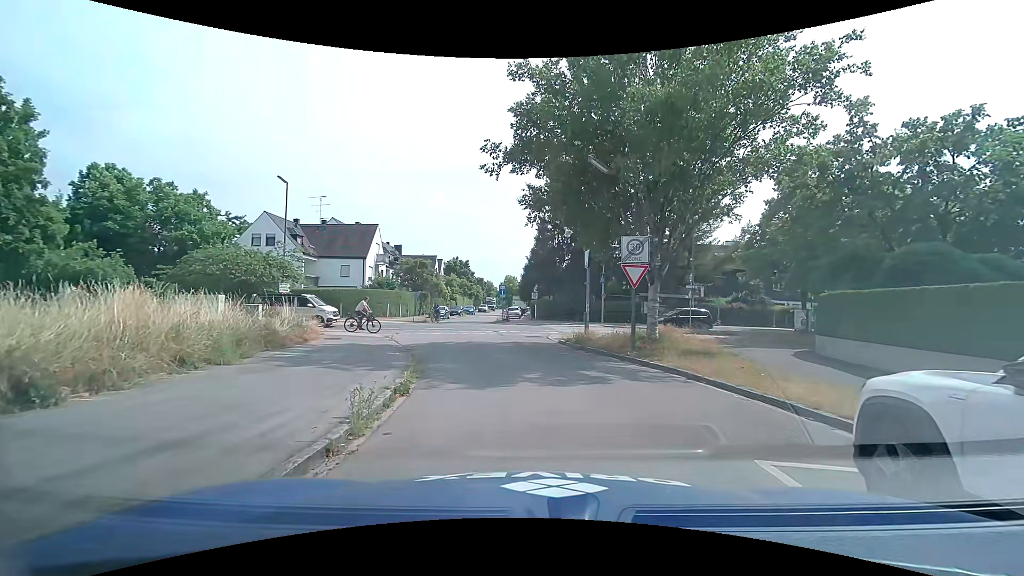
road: residential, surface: asphalt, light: Day
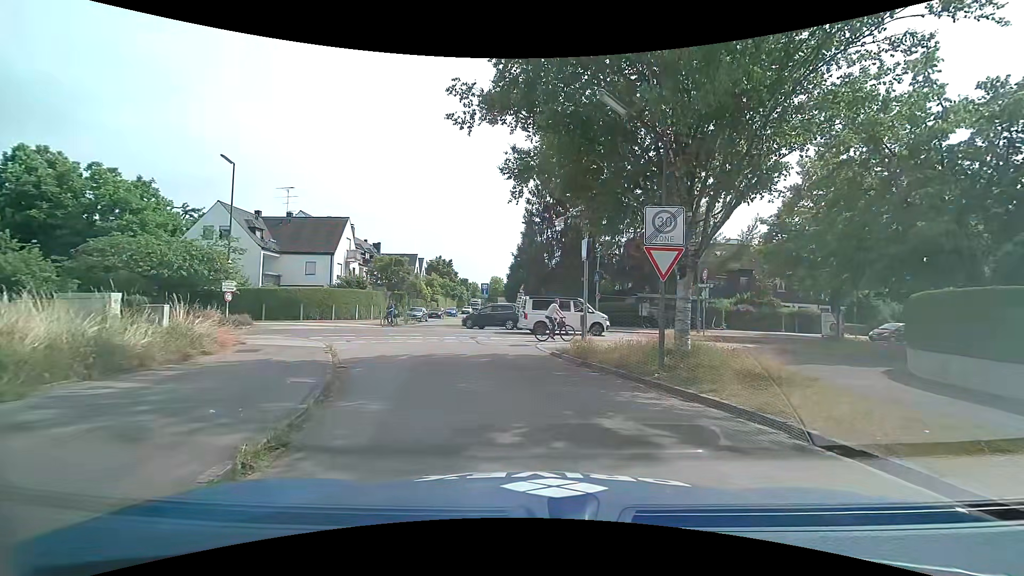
(0.0, +4.8) m; +2°
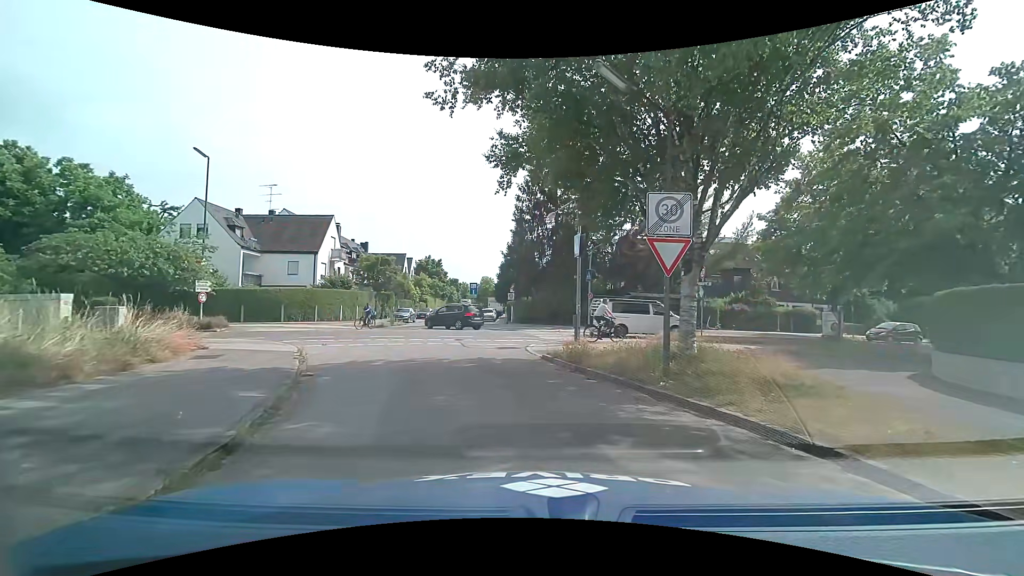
(0.0, +1.3) m; -1°
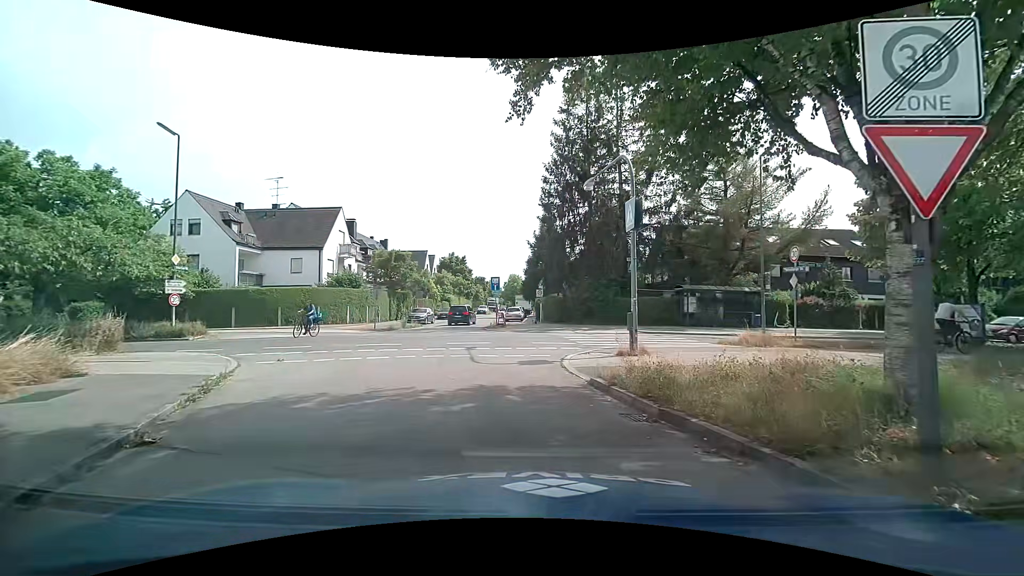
(+0.1, +5.5) m; -1°
